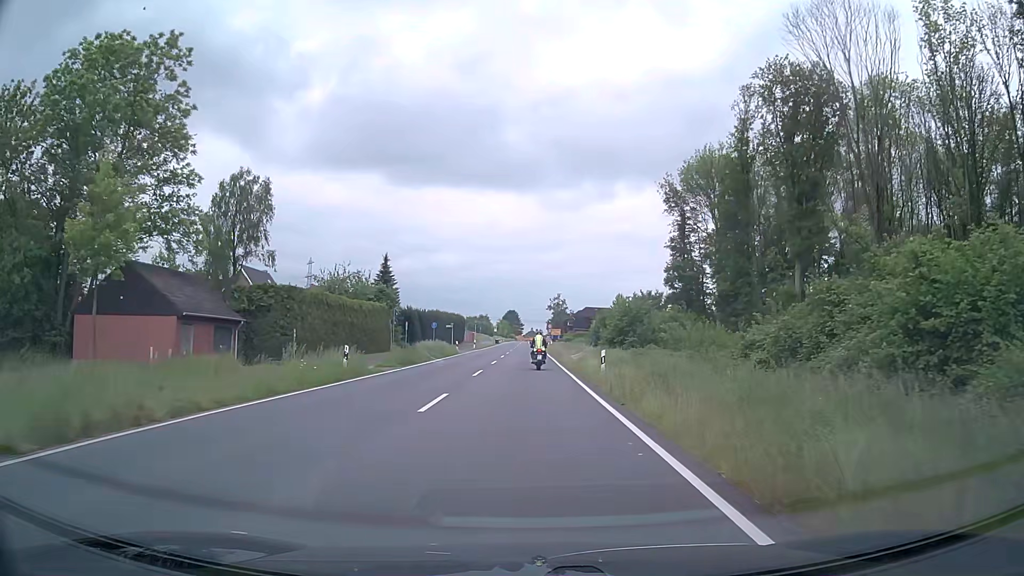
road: secondary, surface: asphalt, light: Day
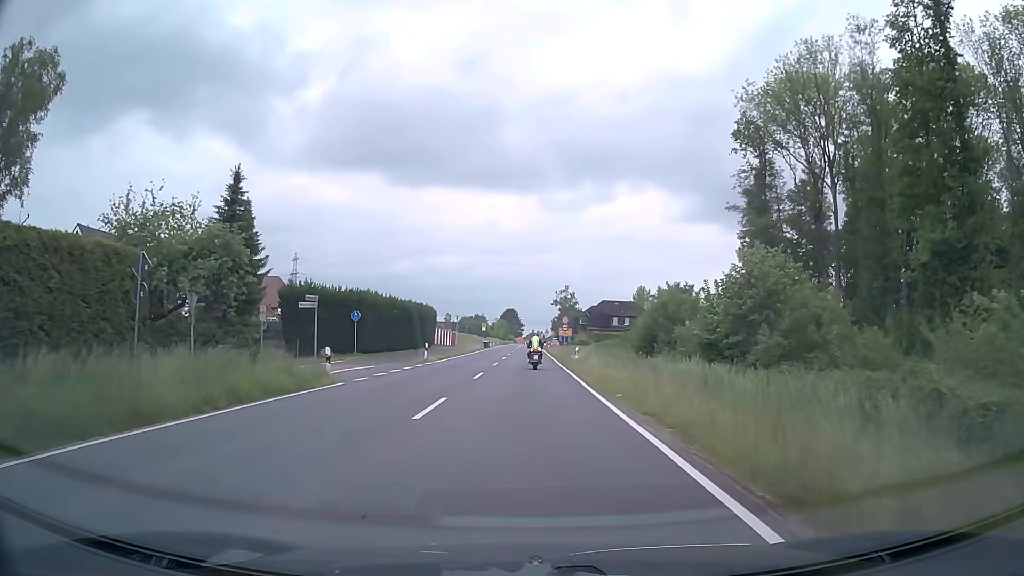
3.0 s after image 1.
(+0.1, +37.3) m; 0°
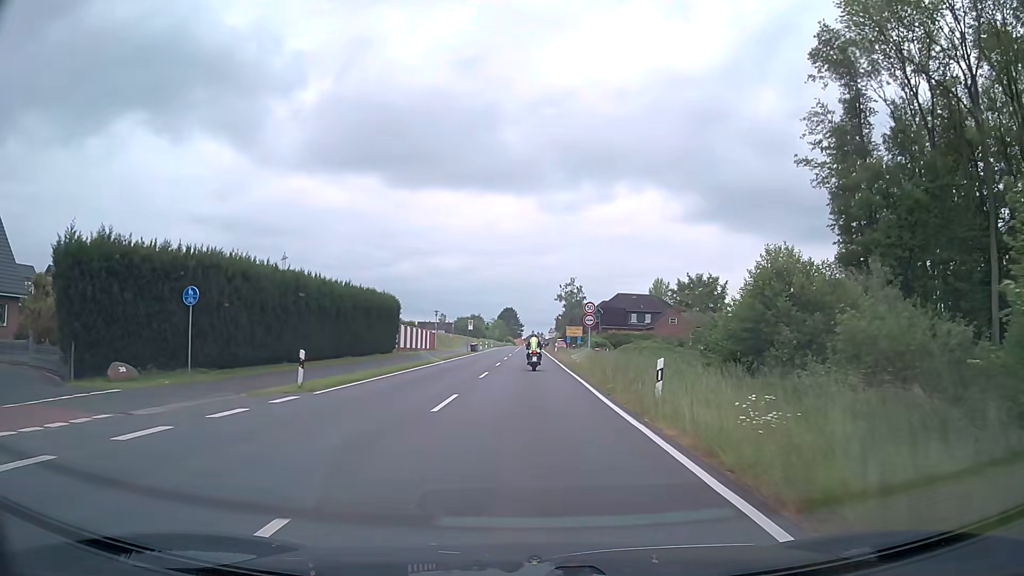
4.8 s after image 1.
(0.0, +22.5) m; 0°
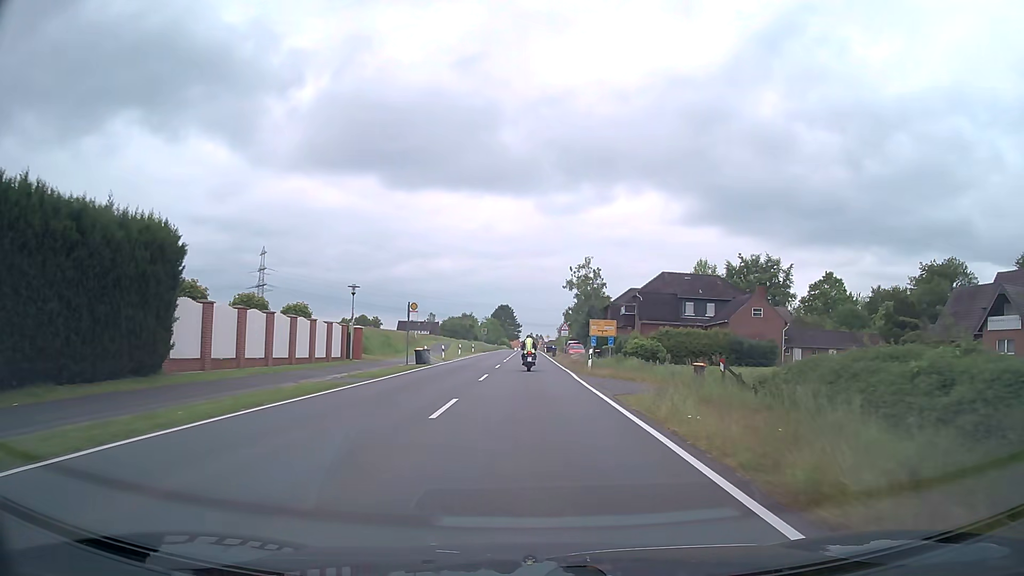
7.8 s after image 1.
(0.0, +37.1) m; 0°
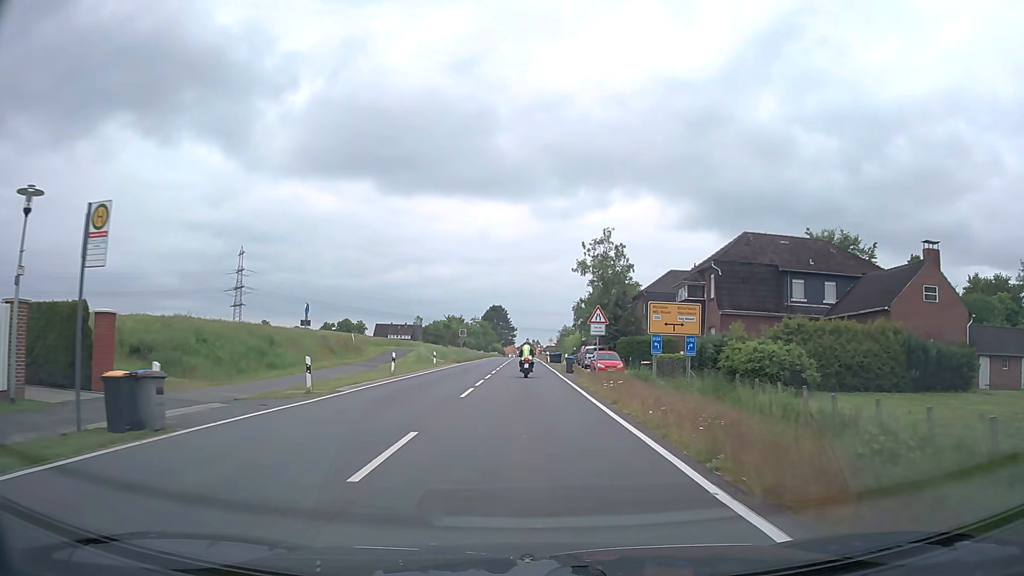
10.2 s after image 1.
(+0.1, +29.2) m; 0°
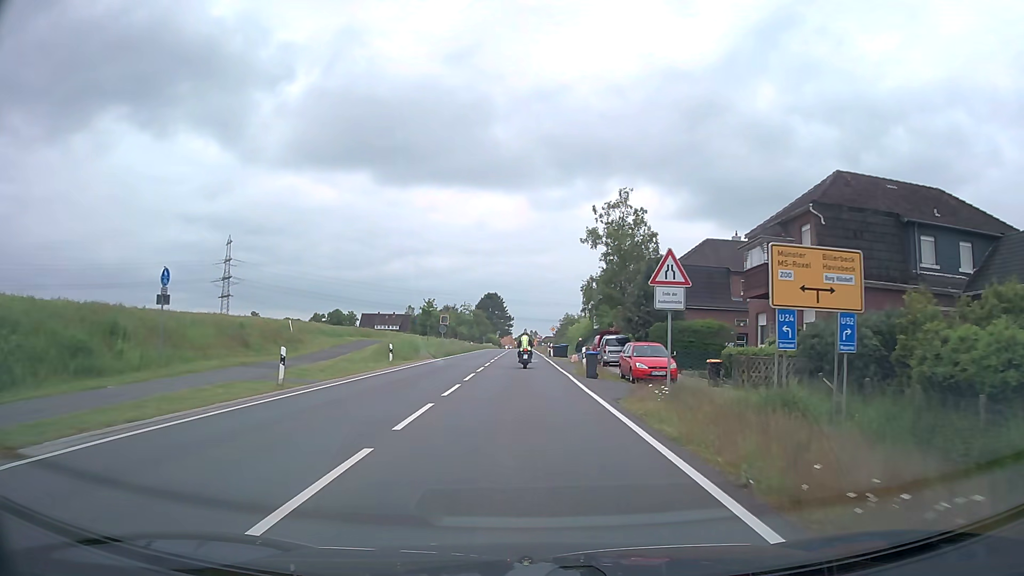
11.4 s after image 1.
(0.0, +14.7) m; 0°
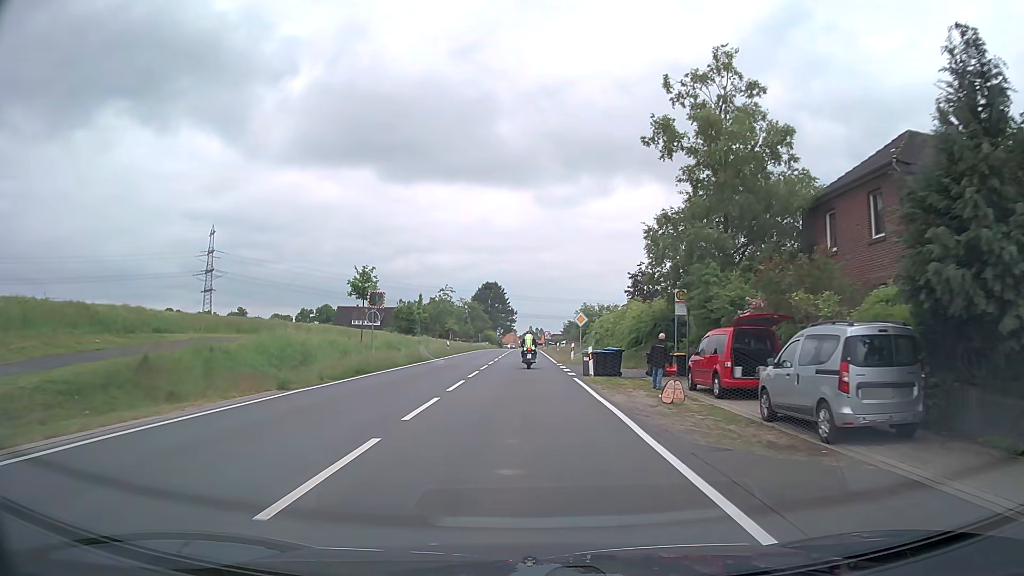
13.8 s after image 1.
(-0.1, +29.4) m; 0°
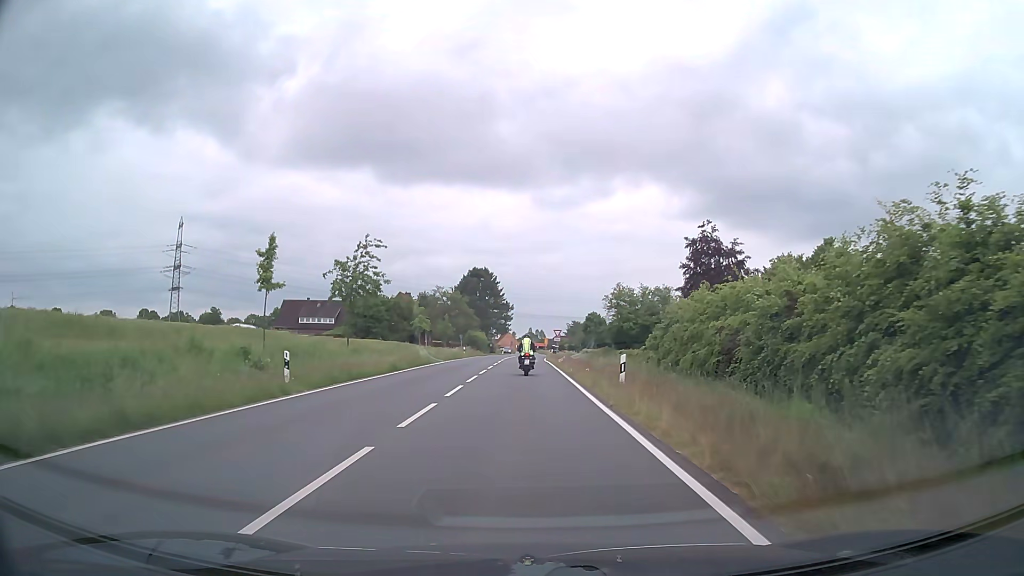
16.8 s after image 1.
(-0.1, +36.7) m; 0°
(0, +10) (0, +20) (0, +30) (0, +40) (0, +50) (0, +60) (+1, +70) (+1, +80) (+1, +90) (+2, +100) m
